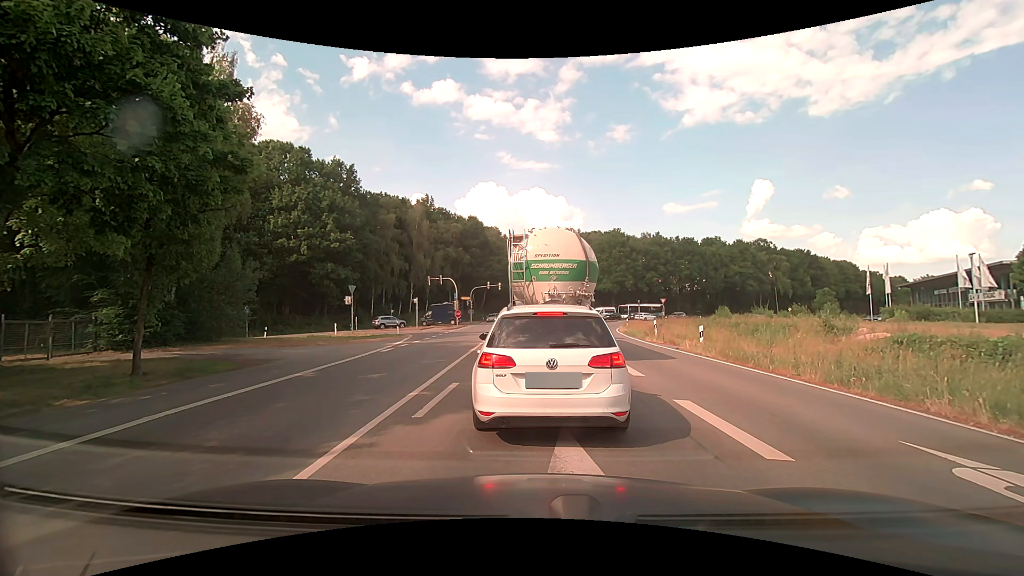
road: primary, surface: asphalt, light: Day
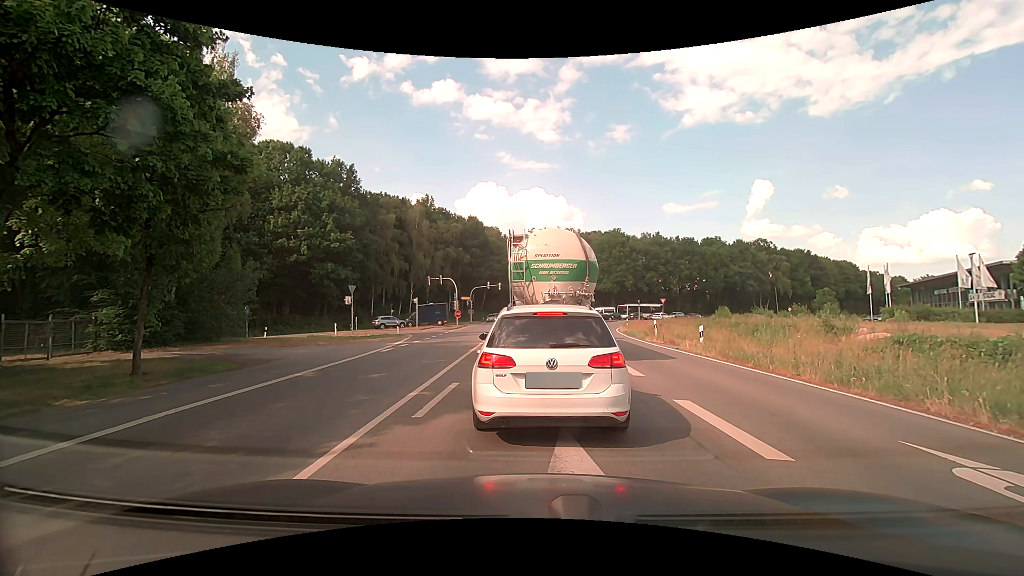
(0.0, 0.0) m; 0°
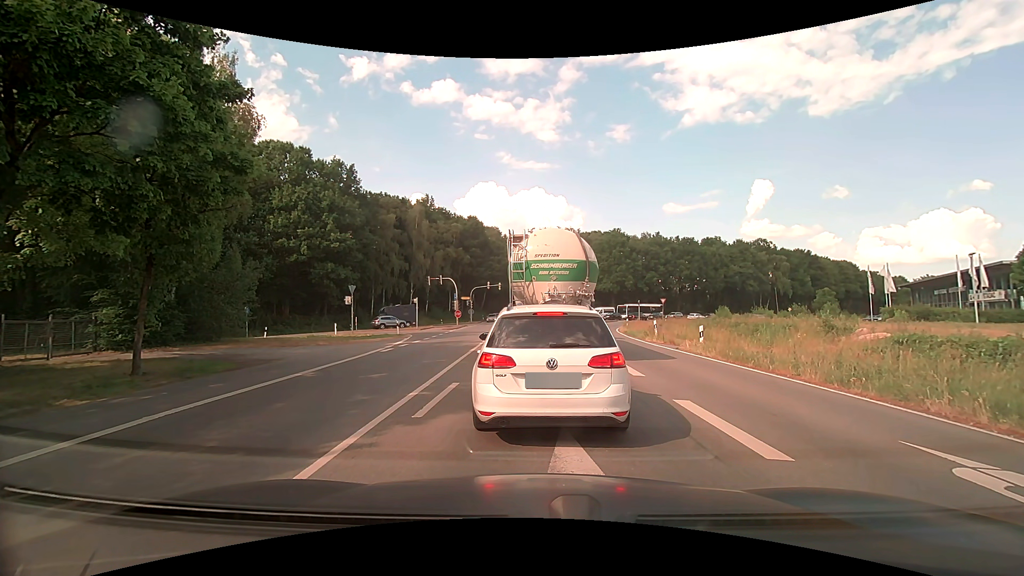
(0.0, 0.0) m; 0°
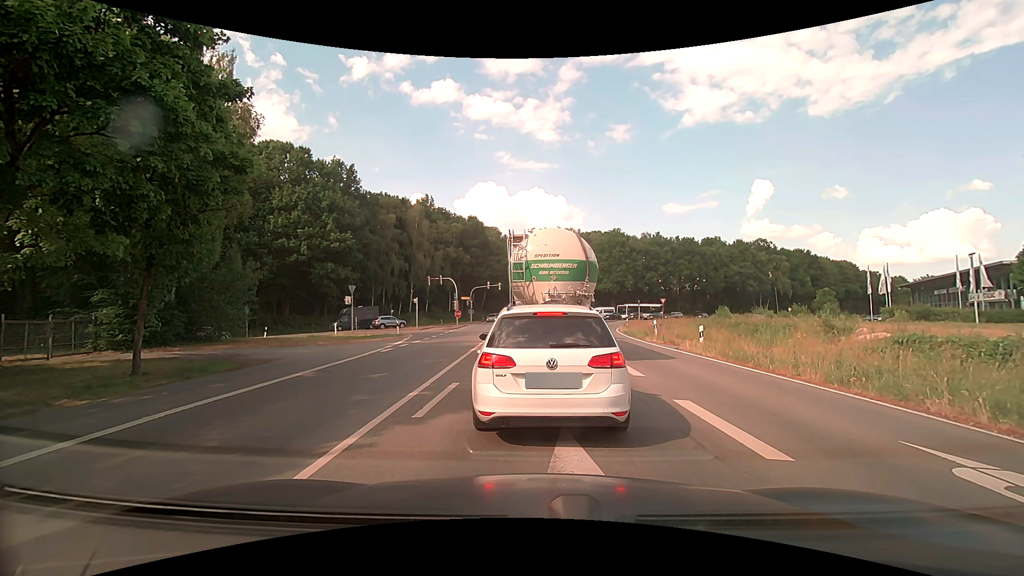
(0.0, 0.0) m; 0°
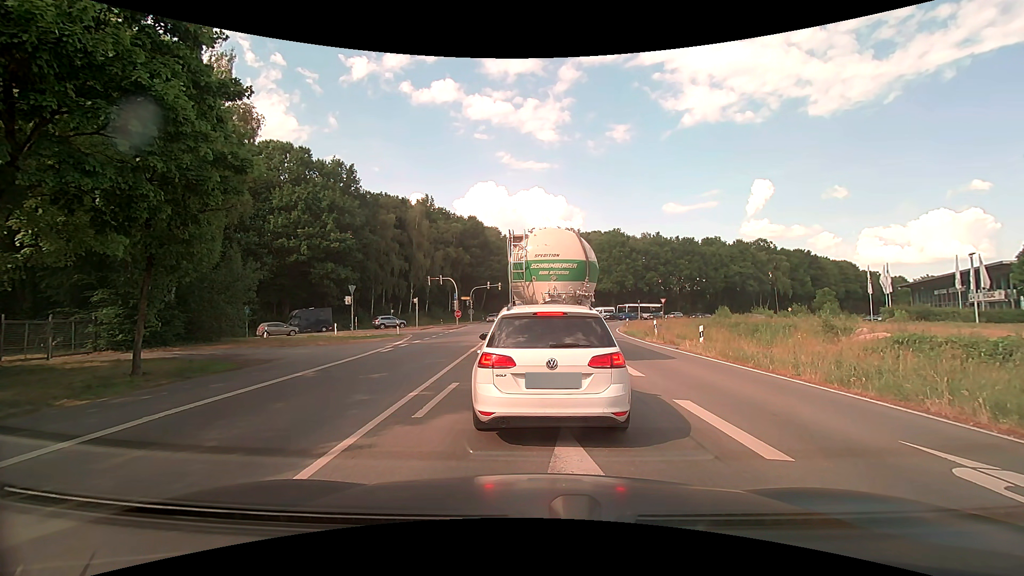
(0.0, 0.0) m; 0°
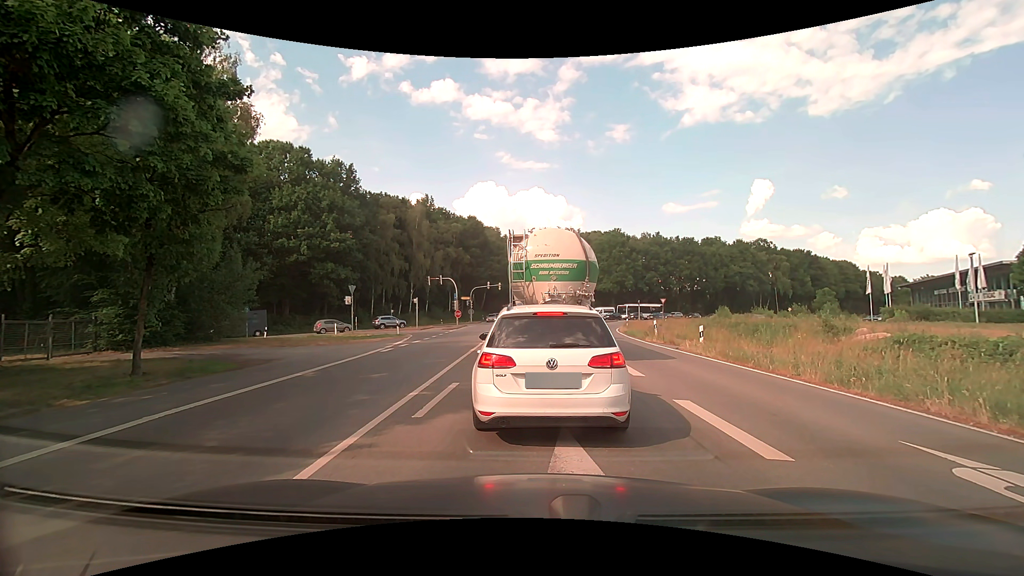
(0.0, 0.0) m; 0°
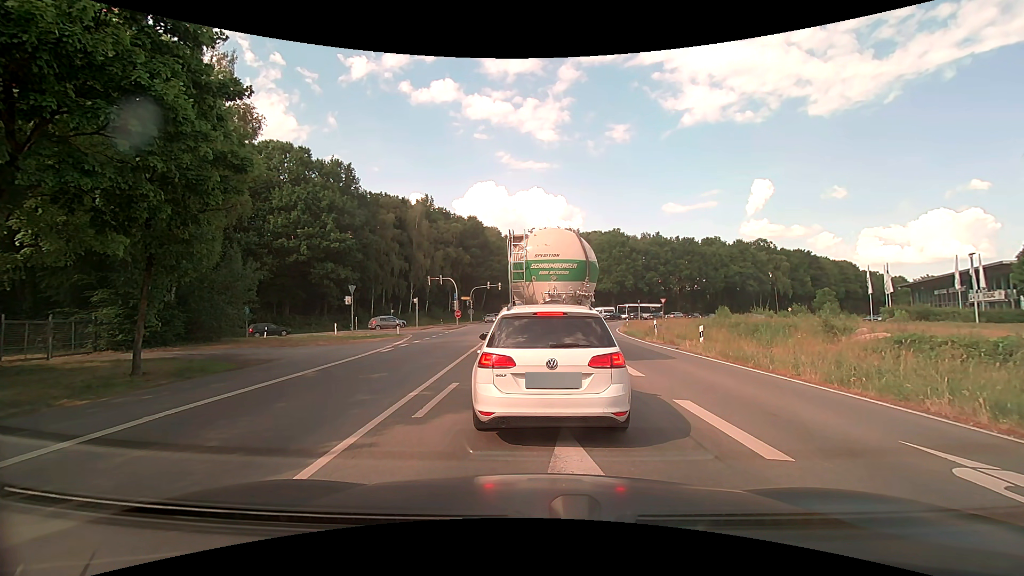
(0.0, 0.0) m; 0°
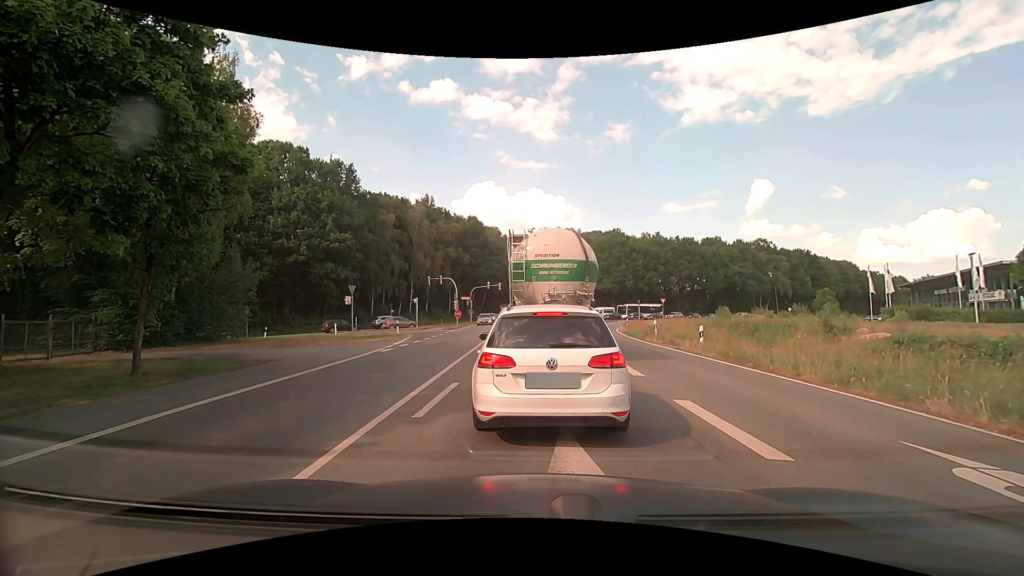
(0.0, 0.0) m; 0°
